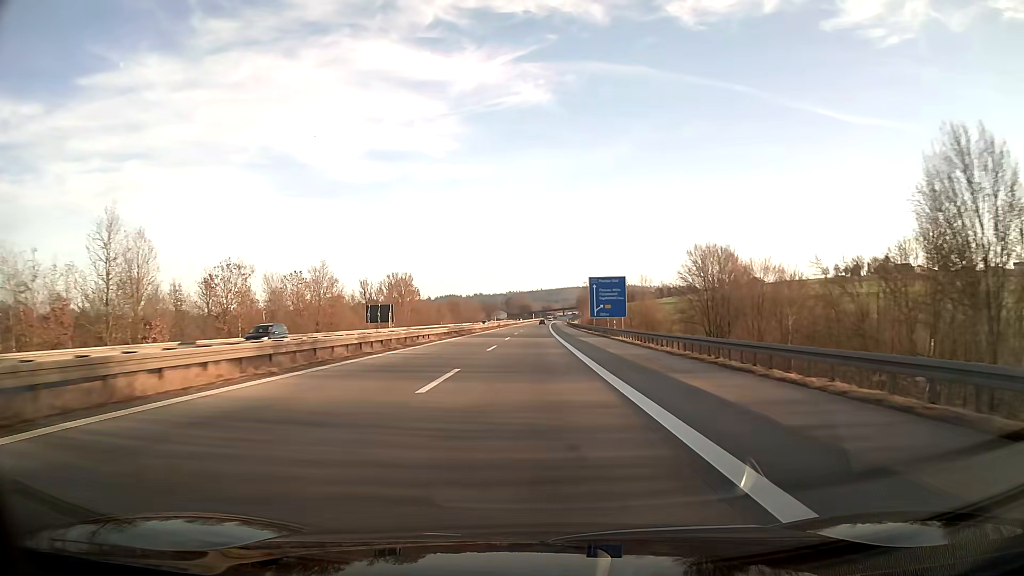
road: motorway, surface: asphalt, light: Day
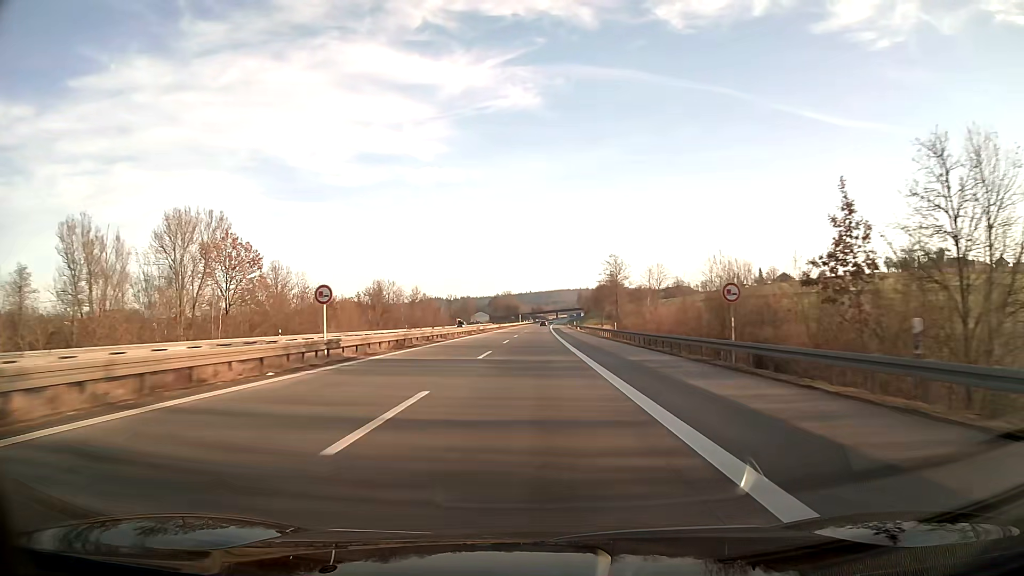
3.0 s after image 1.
(+0.7, +95.0) m; +1°
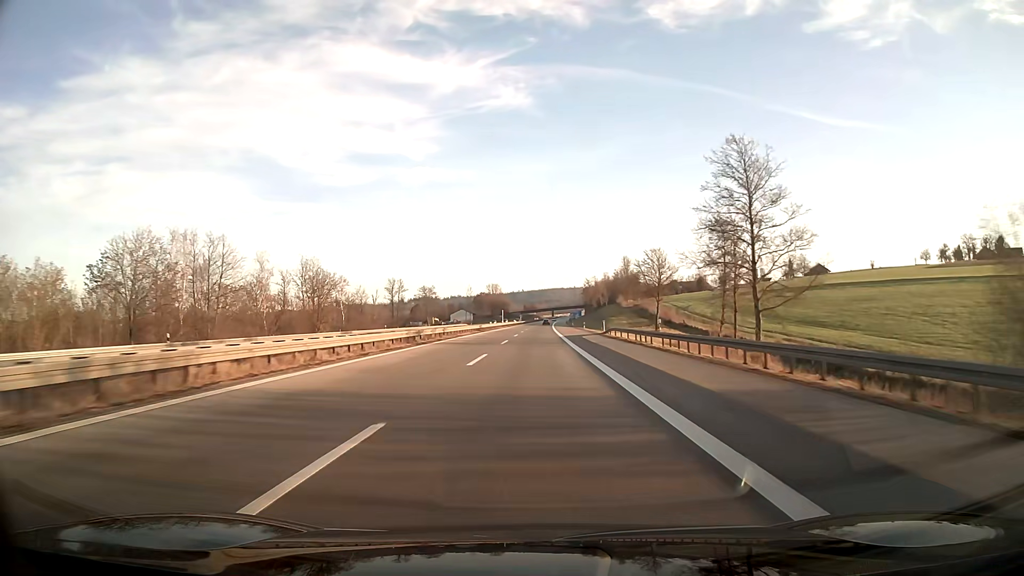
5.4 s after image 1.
(+0.4, +76.0) m; +1°
